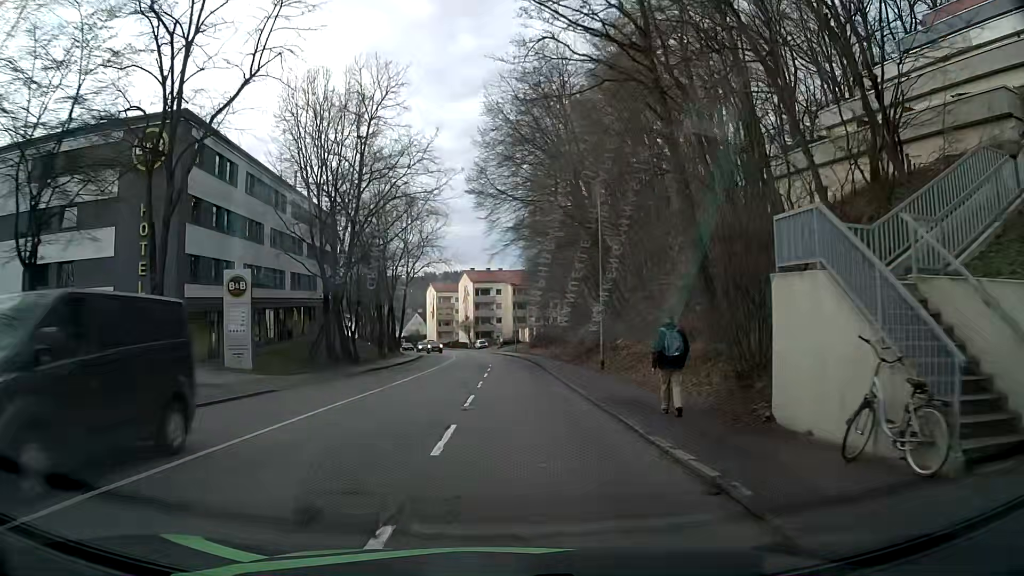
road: tertiary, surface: asphalt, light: Day
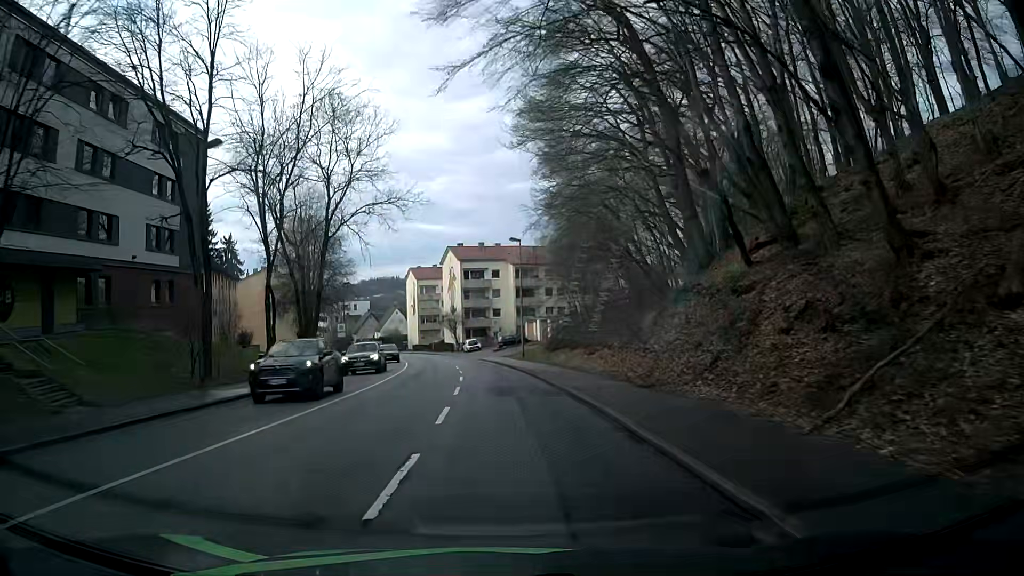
(+0.1, +33.7) m; 0°
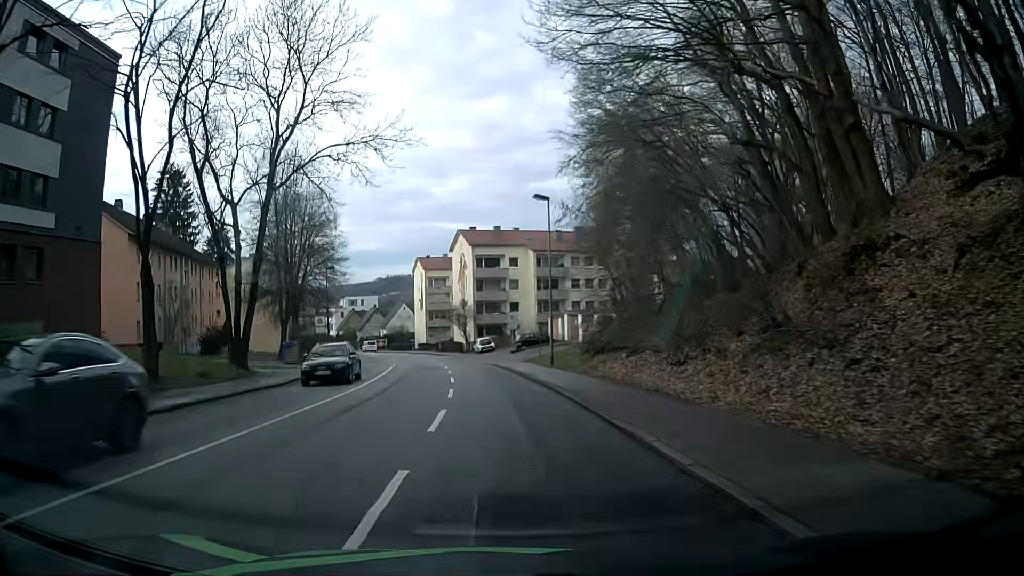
(-0.2, +13.4) m; -1°
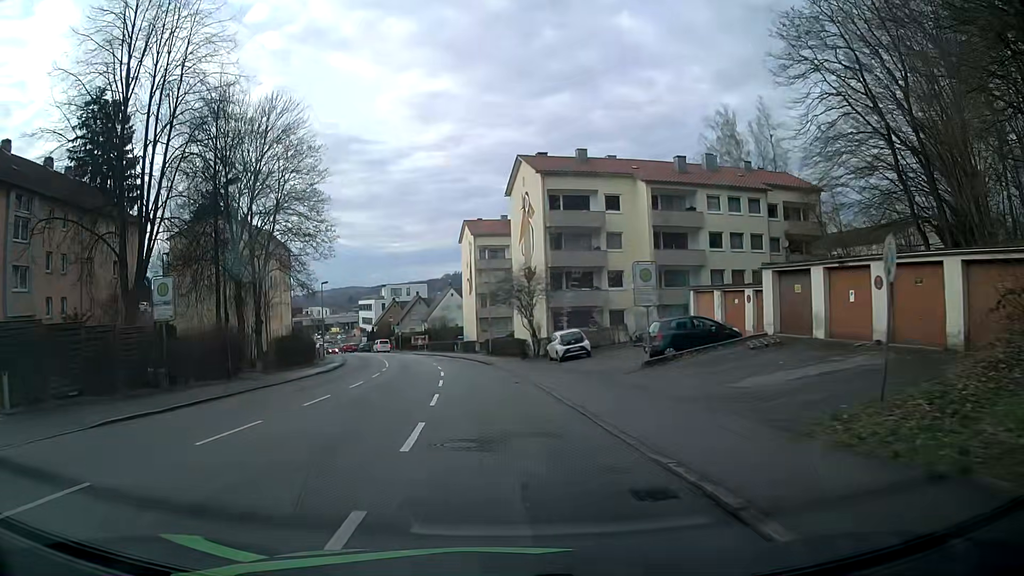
(-1.6, +33.1) m; -6°
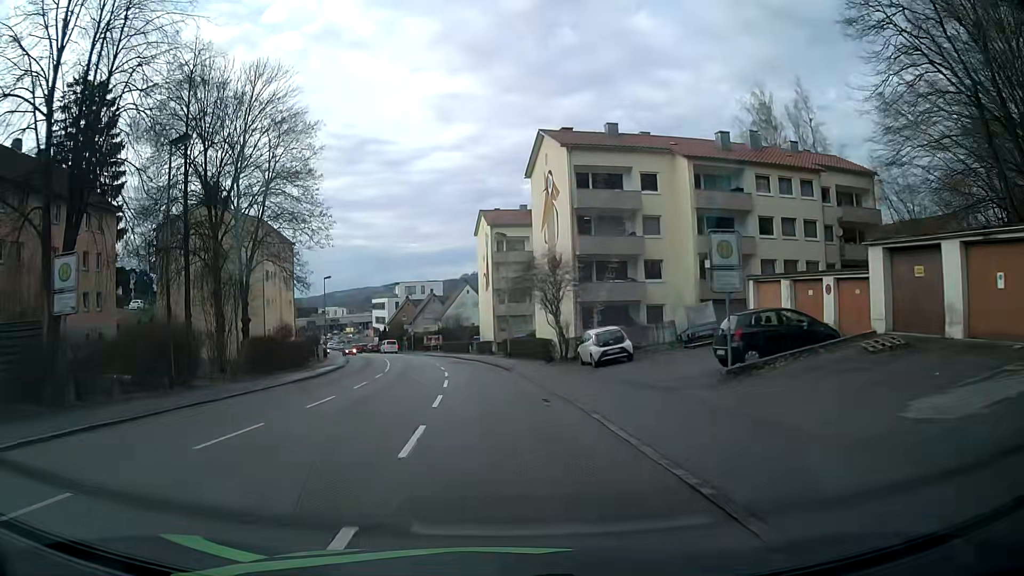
(-0.1, +6.4) m; -2°
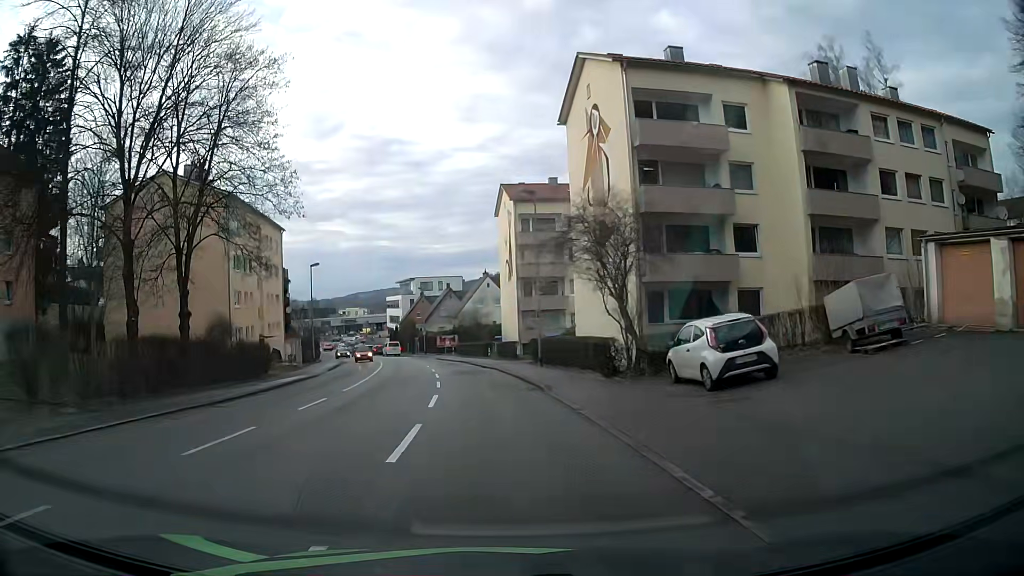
(-0.2, +12.6) m; -2°
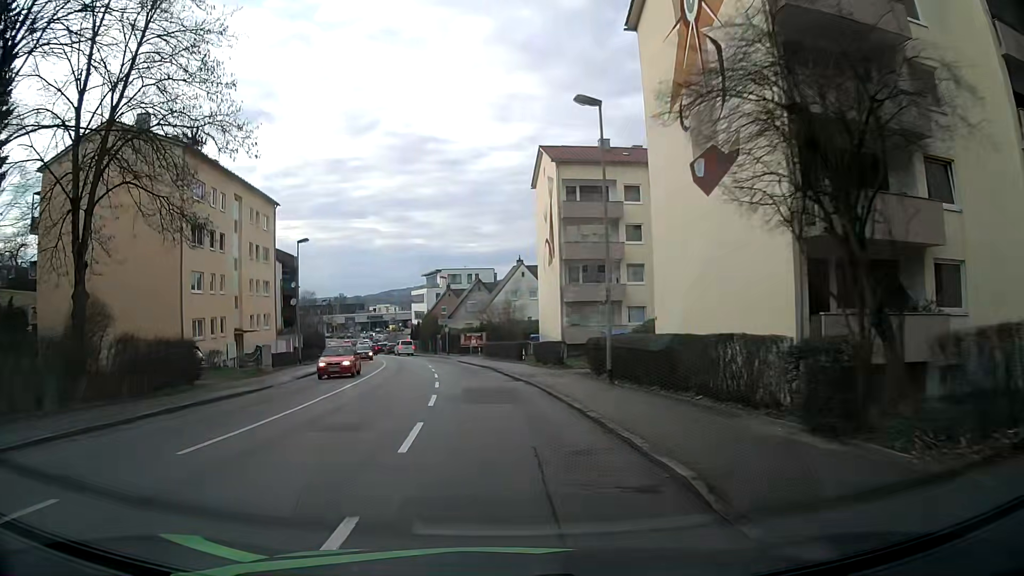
(-0.3, +12.2) m; -3°
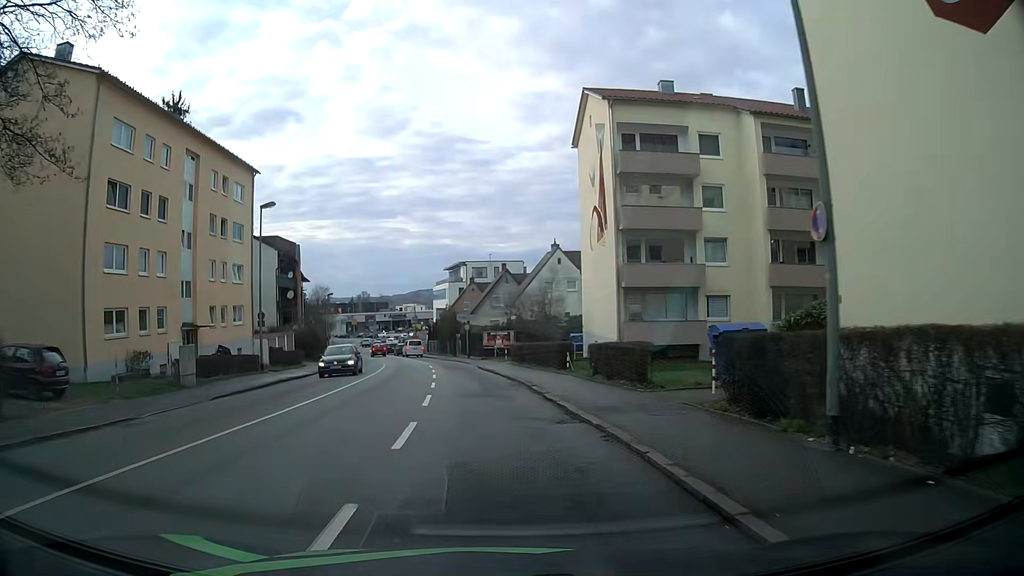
(-0.3, +11.8) m; -3°
(0, +10) (-1, +20) (-1, +30) (-2, +40) (-4, +50) (-6, +60) (-8, +69) (-11, +79) (-13, +89) (-15, +98) m
